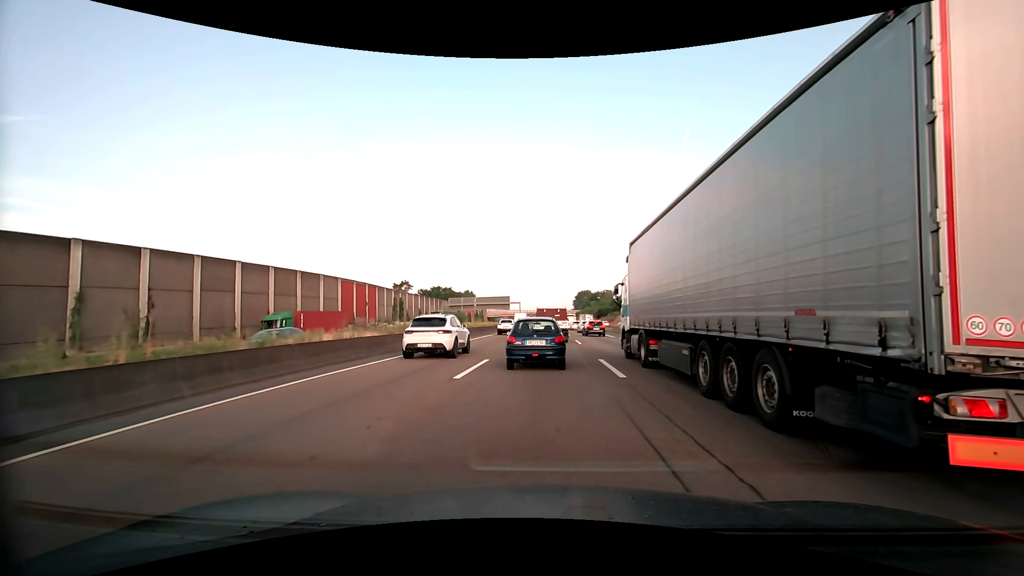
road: motorway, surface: asphalt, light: Day
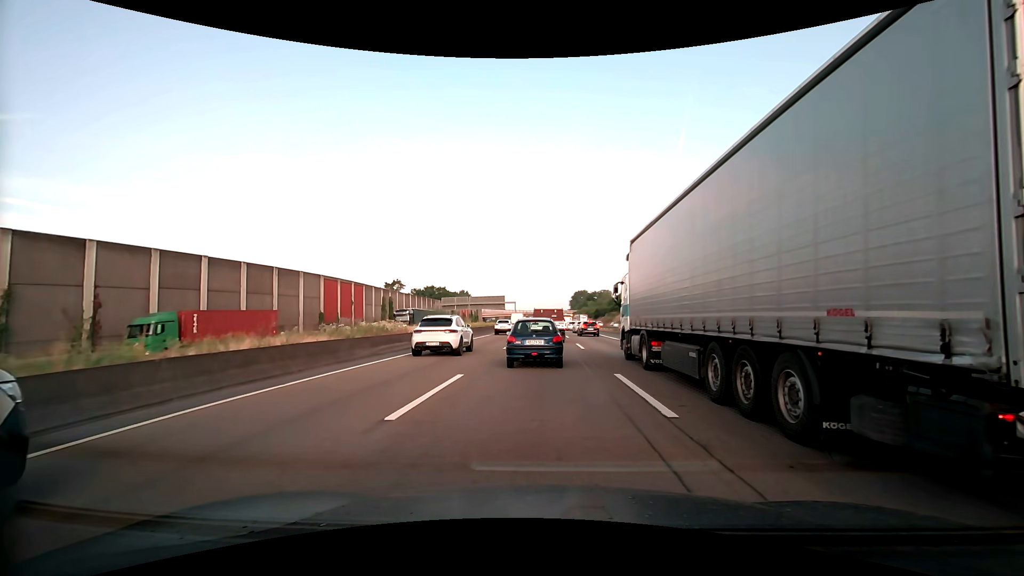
(0.0, +4.9) m; +1°
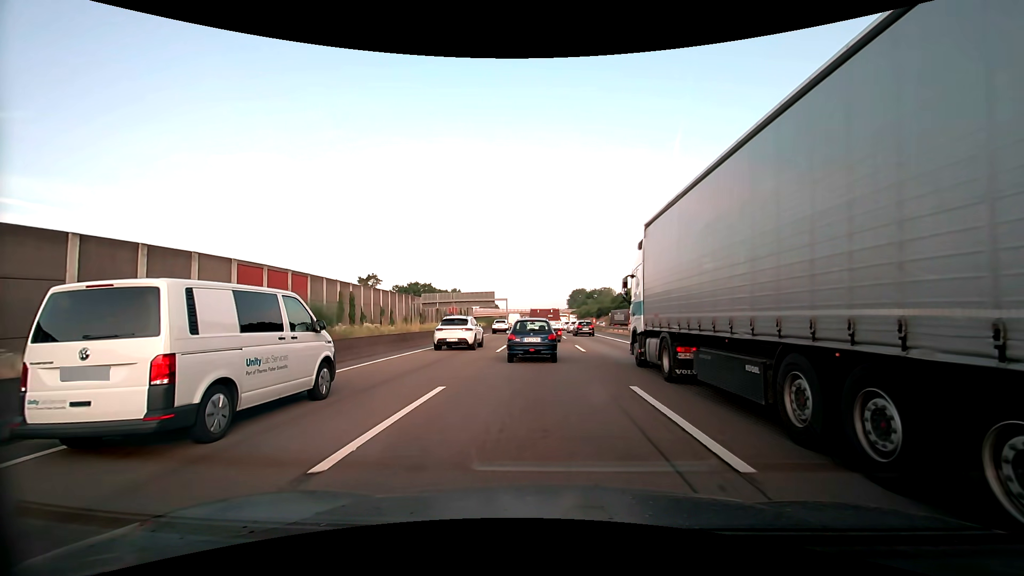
(+0.2, +20.5) m; +1°
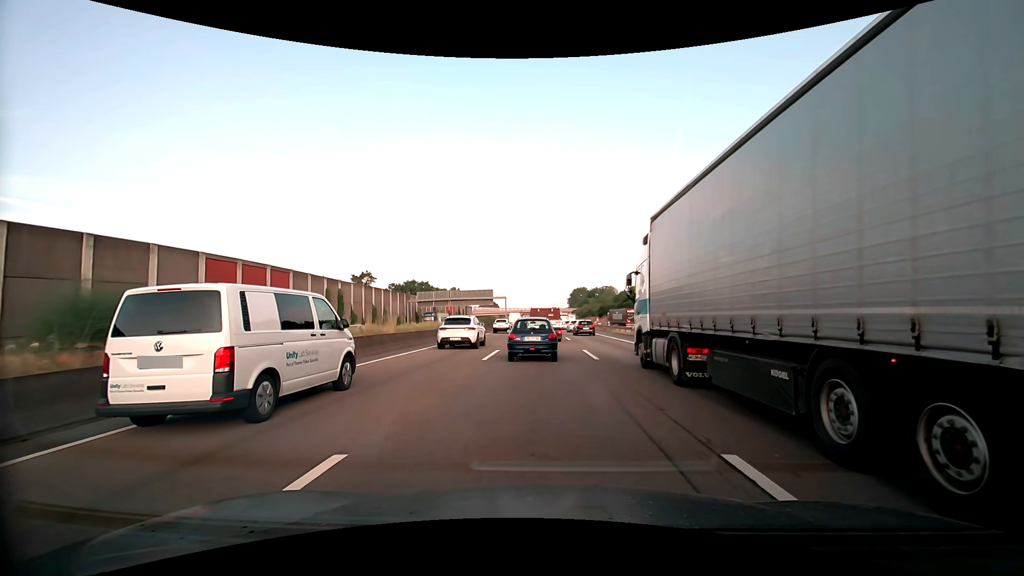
(0.0, +5.3) m; -1°
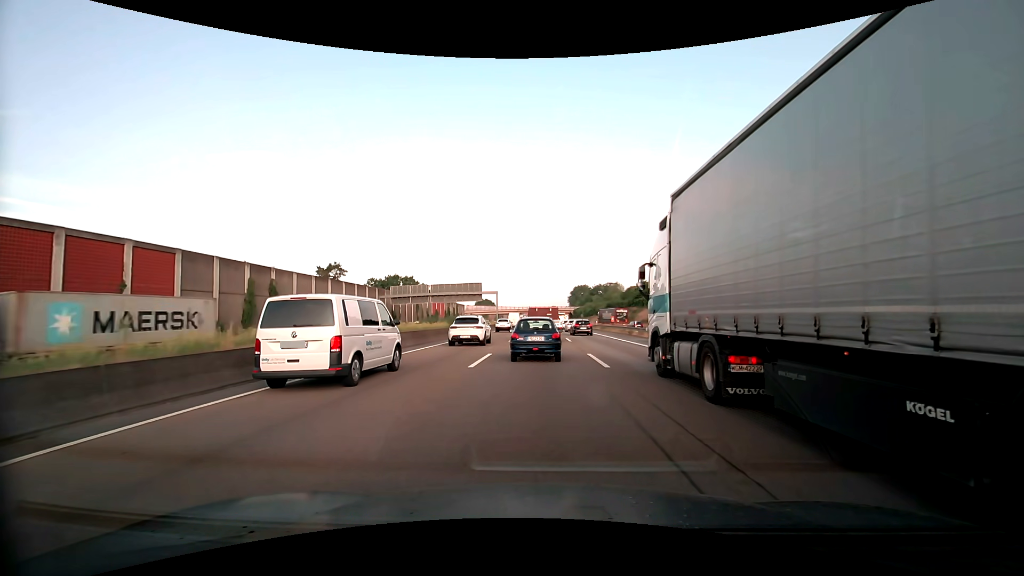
(+0.2, +20.7) m; +1°
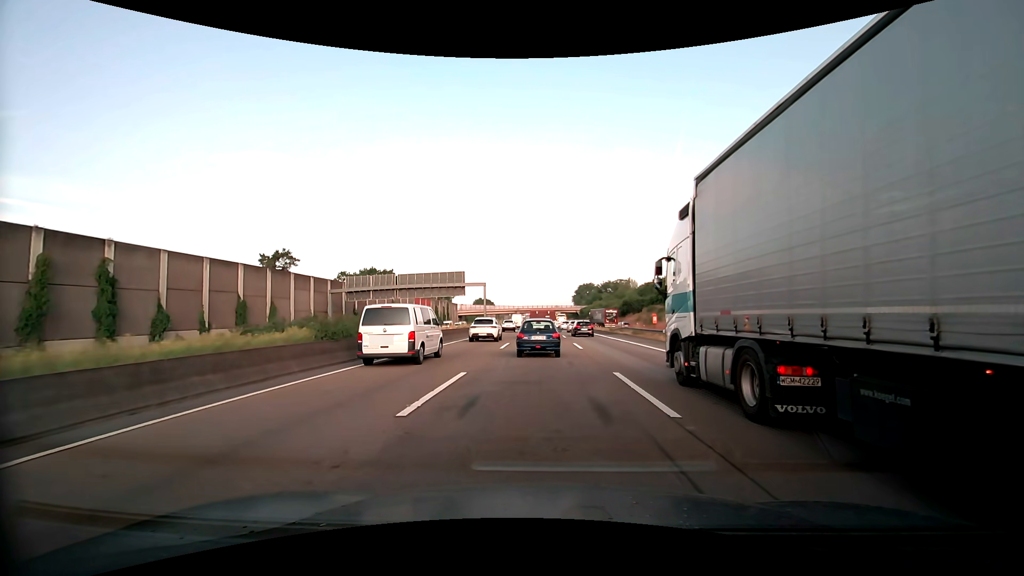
(-0.1, +25.0) m; 0°
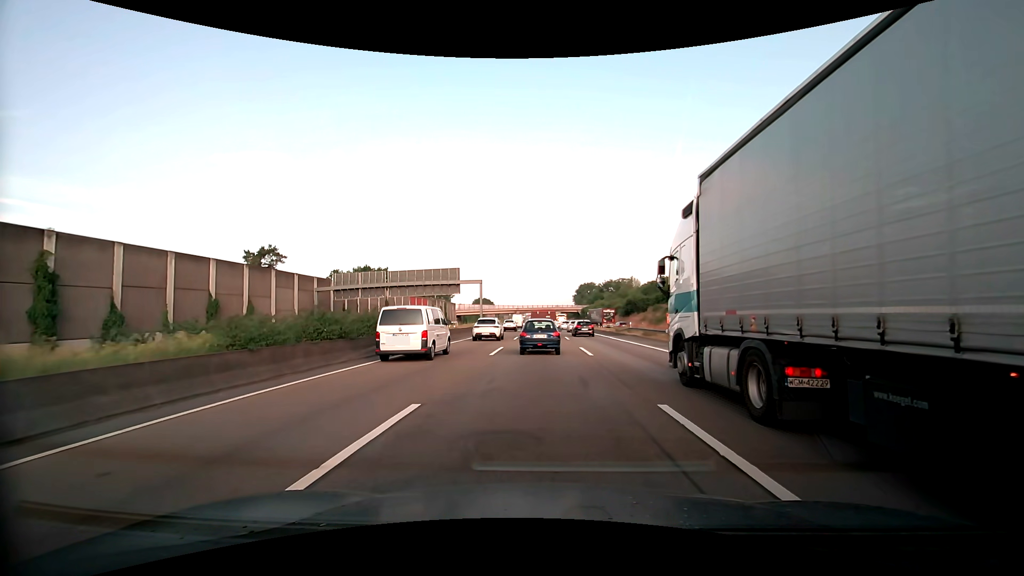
(0.0, +5.0) m; 0°
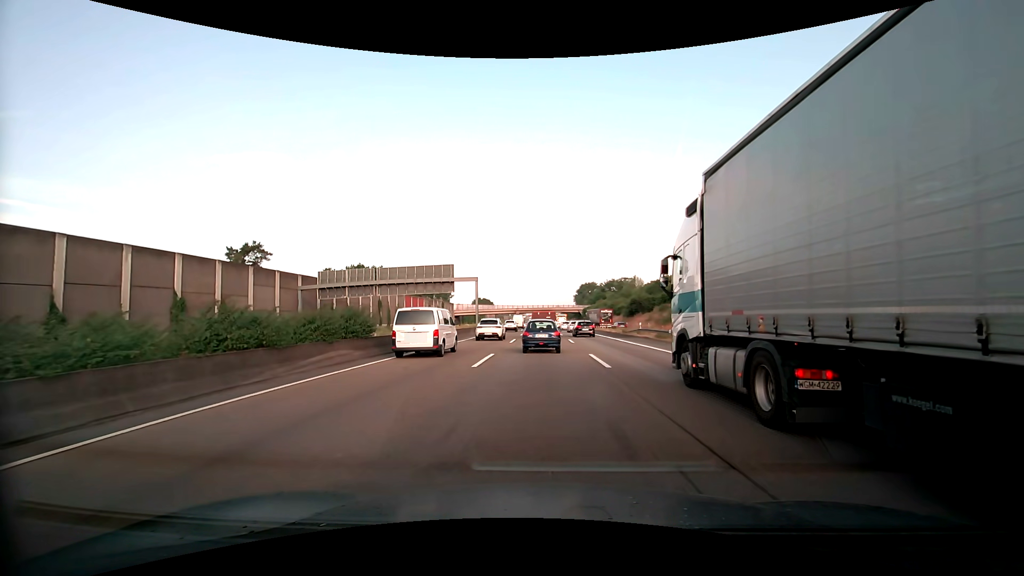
(0.0, +5.1) m; 0°
(0, +10) (0, +20) (0, +30) (0, +40) (0, +50) (0, +60) (0, +70) (0, +80) (-1, +90) (-1, +100) m
